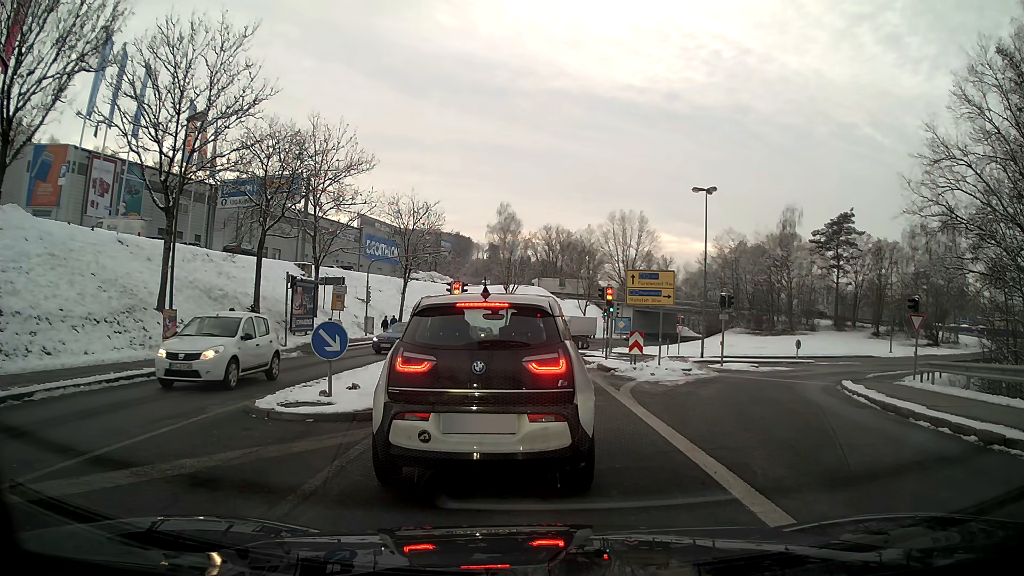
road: tertiary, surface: asphalt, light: Day
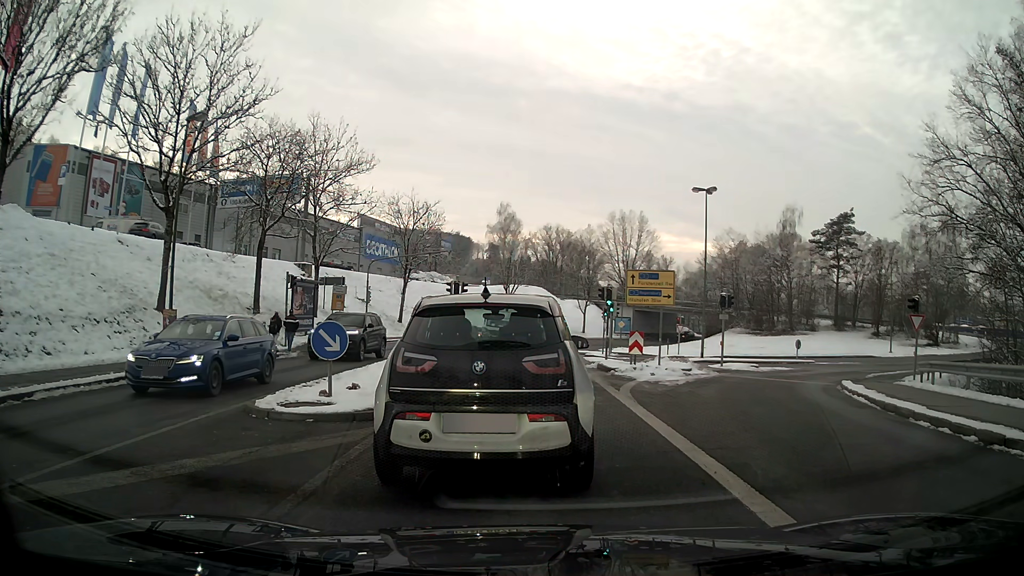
(0.0, 0.0) m; 0°
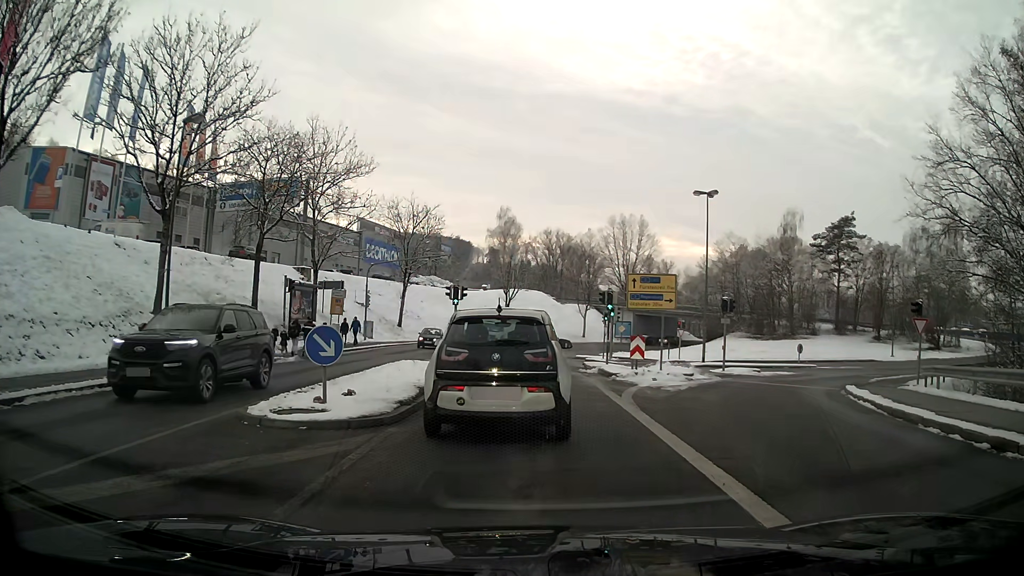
(0.0, +0.3) m; 0°
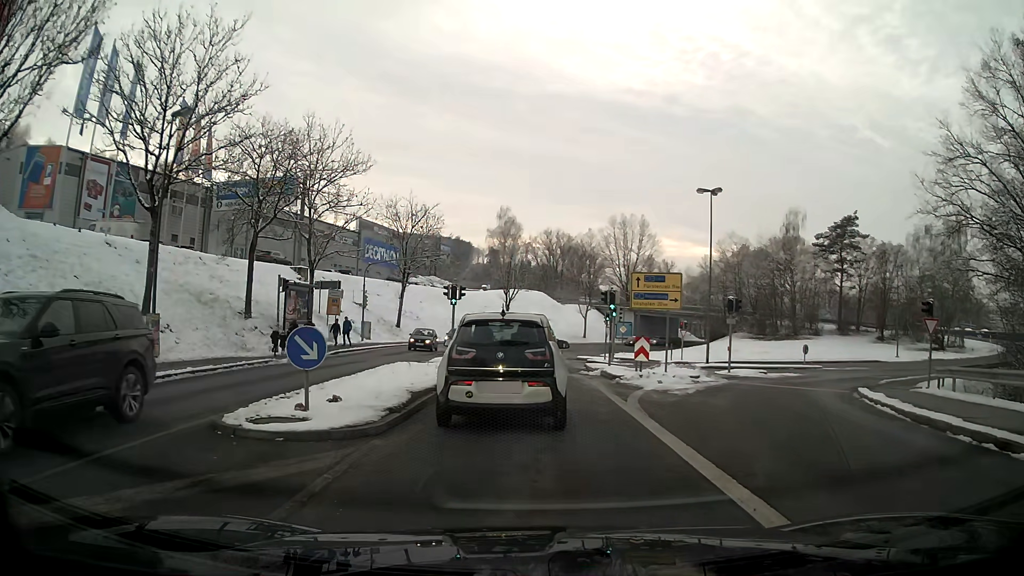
(0.0, +1.0) m; 0°
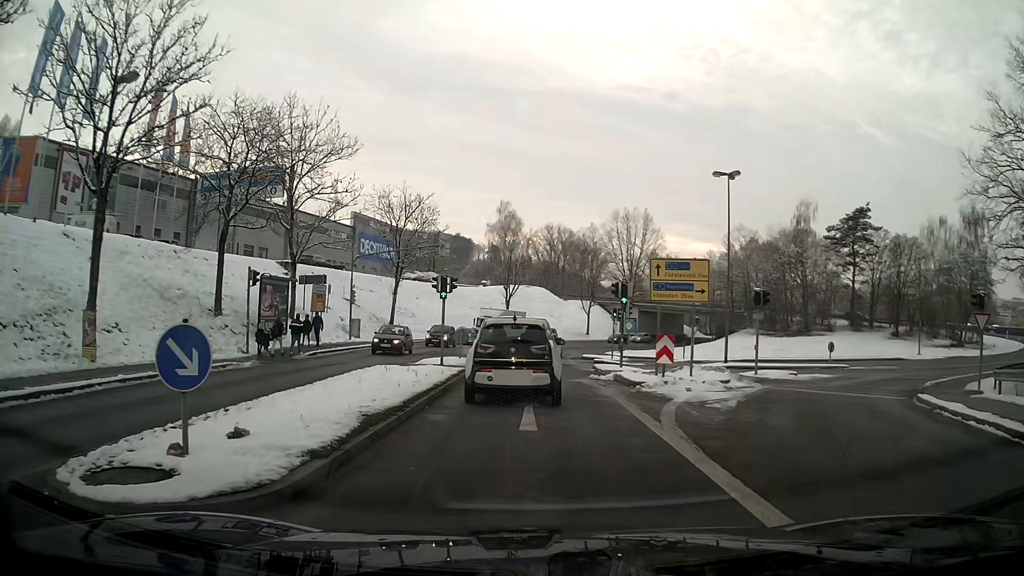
(0.0, +3.8) m; 0°
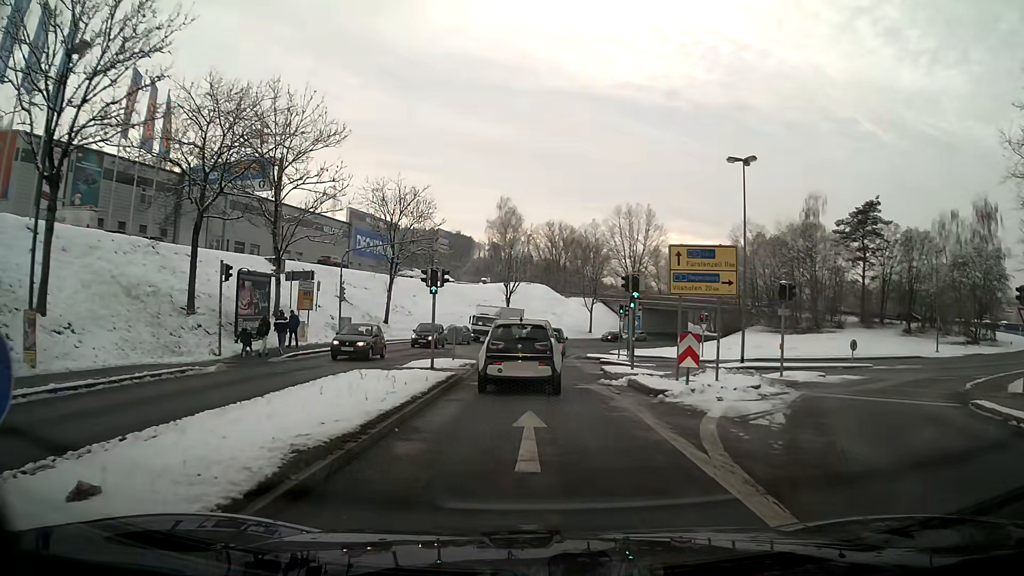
(0.0, +2.8) m; 0°
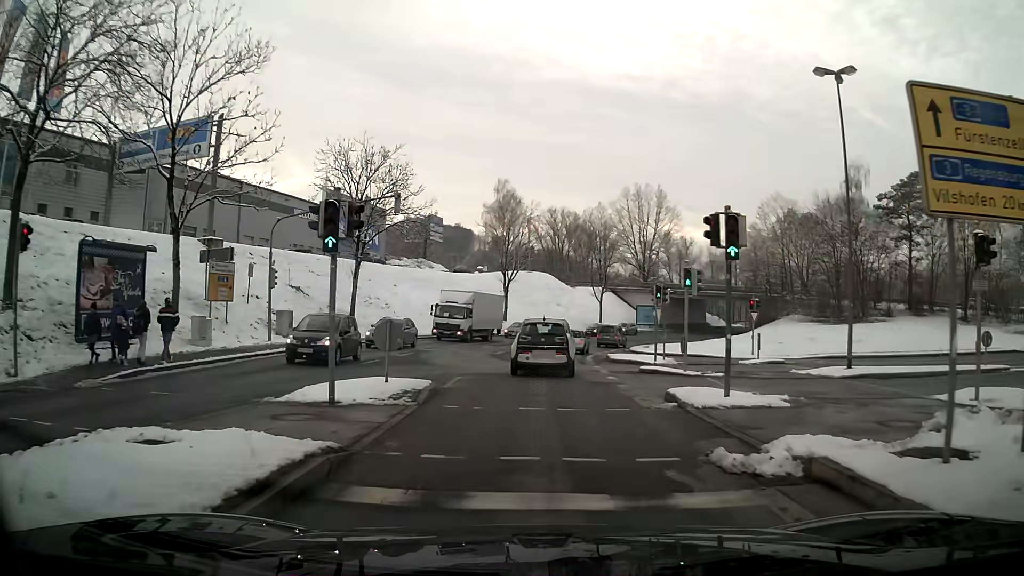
(0.0, +12.0) m; 0°
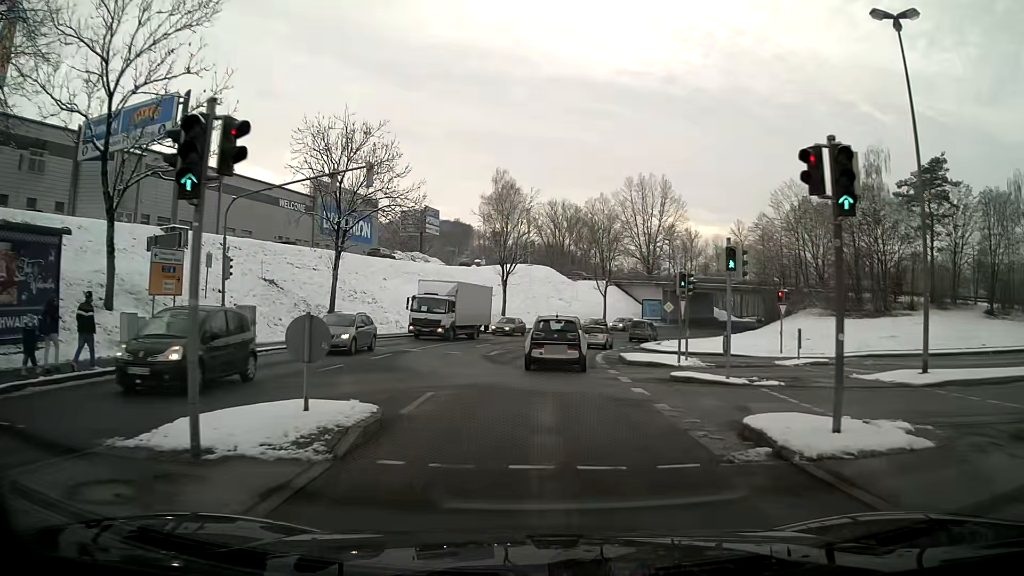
(0.0, +4.8) m; 0°
(0, +10) (0, +20) (+1, +30) (+3, +40) (+6, +49) (+10, +59) (+15, +67) (+20, +75) (+27, +83) (+33, +91) m
